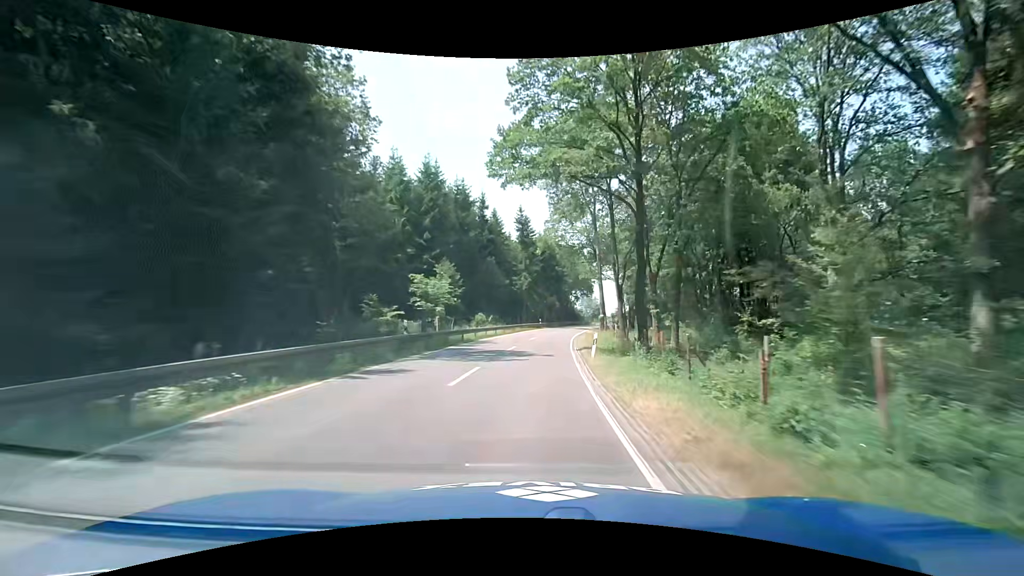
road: tertiary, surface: asphalt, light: Day
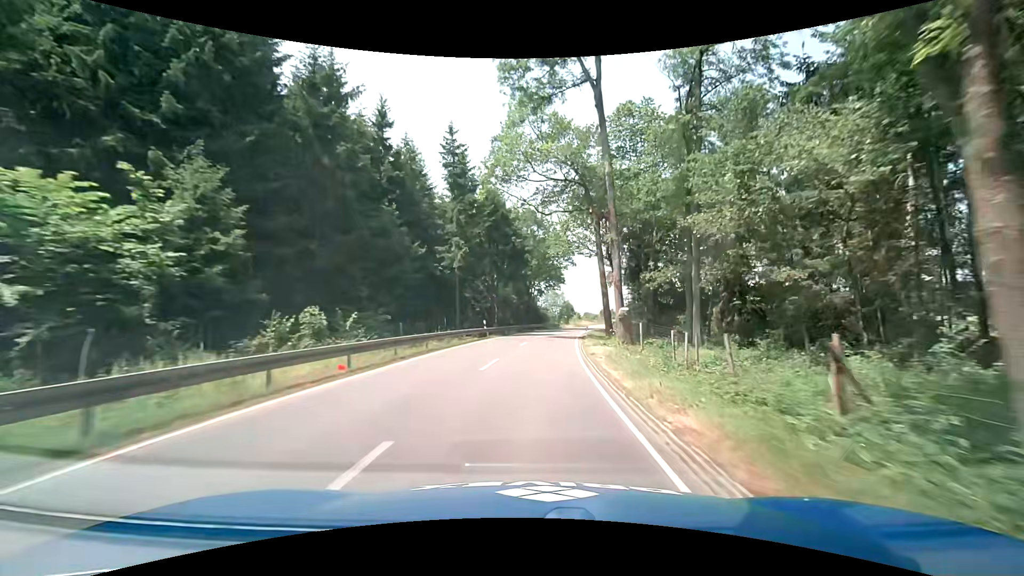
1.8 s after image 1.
(+1.4, +32.4) m; +5°
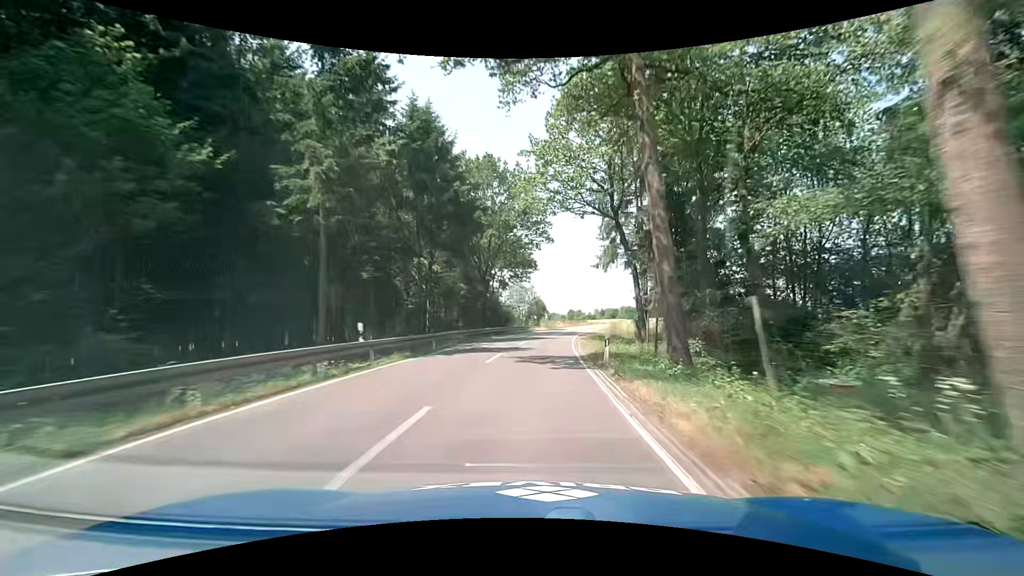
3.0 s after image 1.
(+0.9, +21.6) m; +5°
